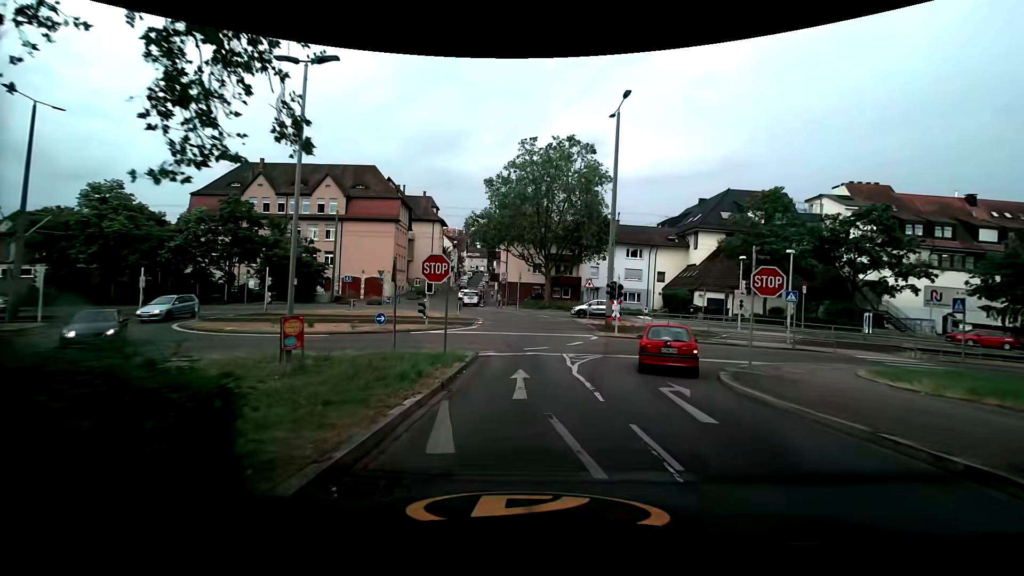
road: secondary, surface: asphalt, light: Day
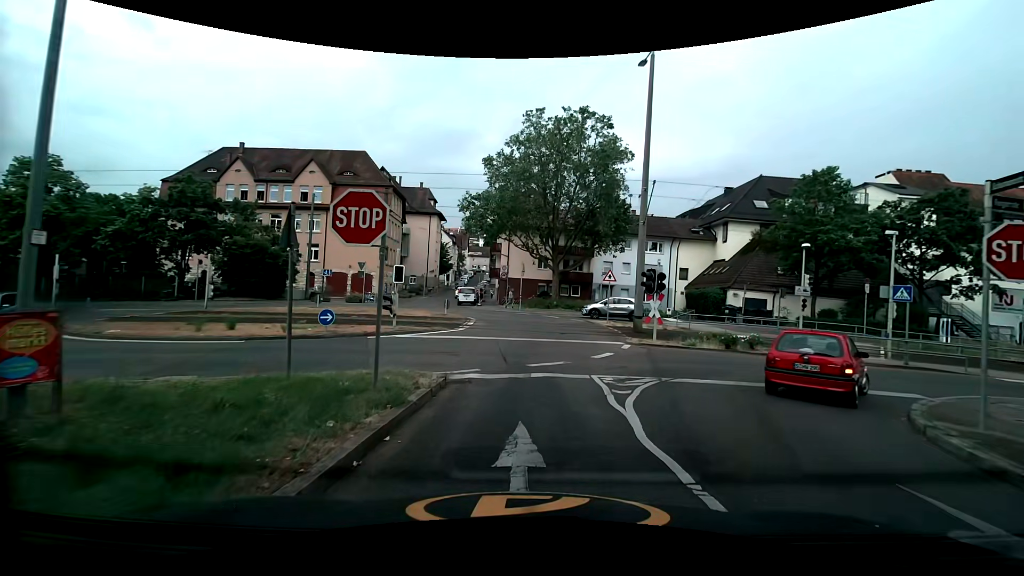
(0.0, +7.1) m; +1°
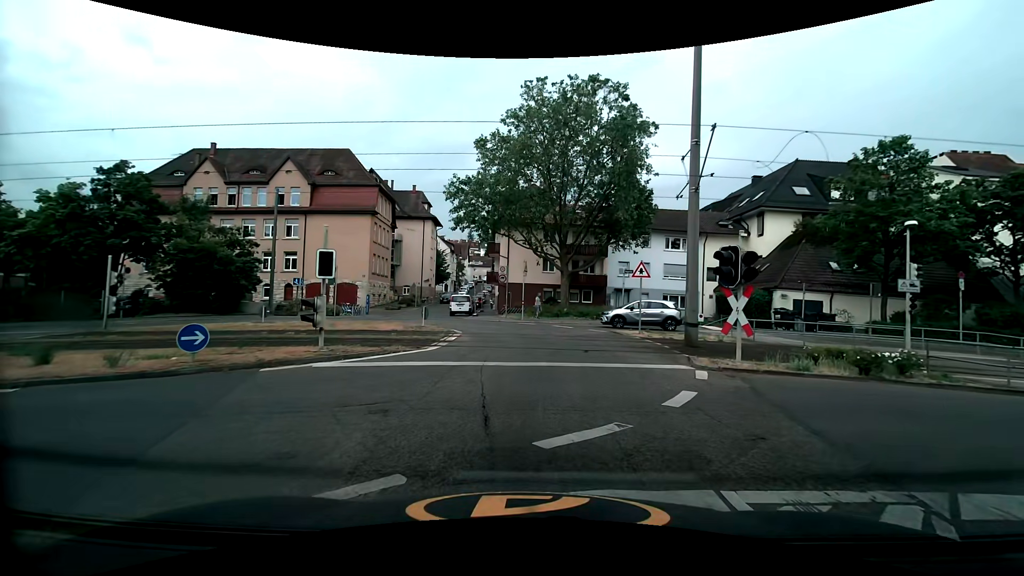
(-0.1, +7.0) m; 0°
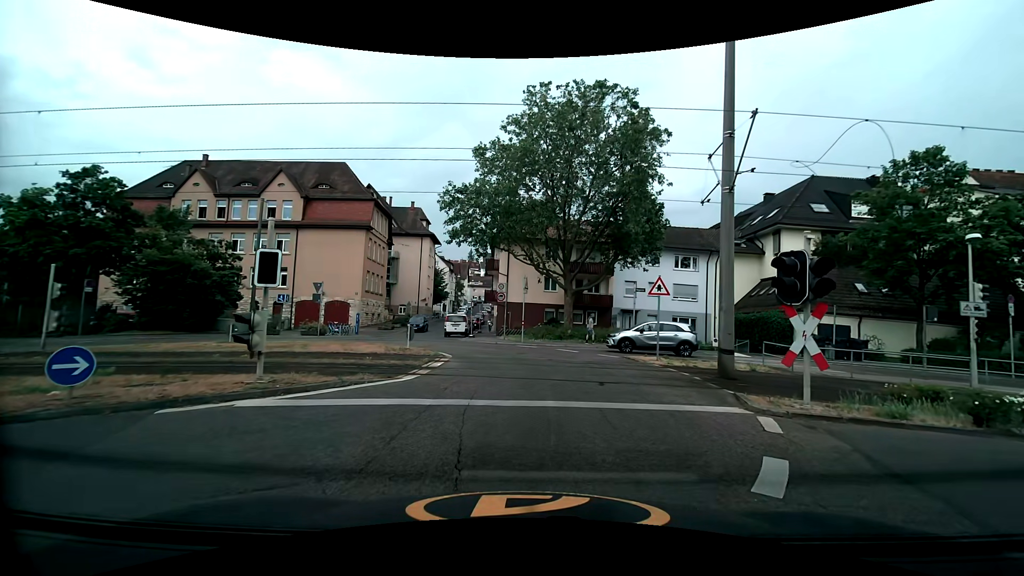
(0.0, +2.9) m; -2°
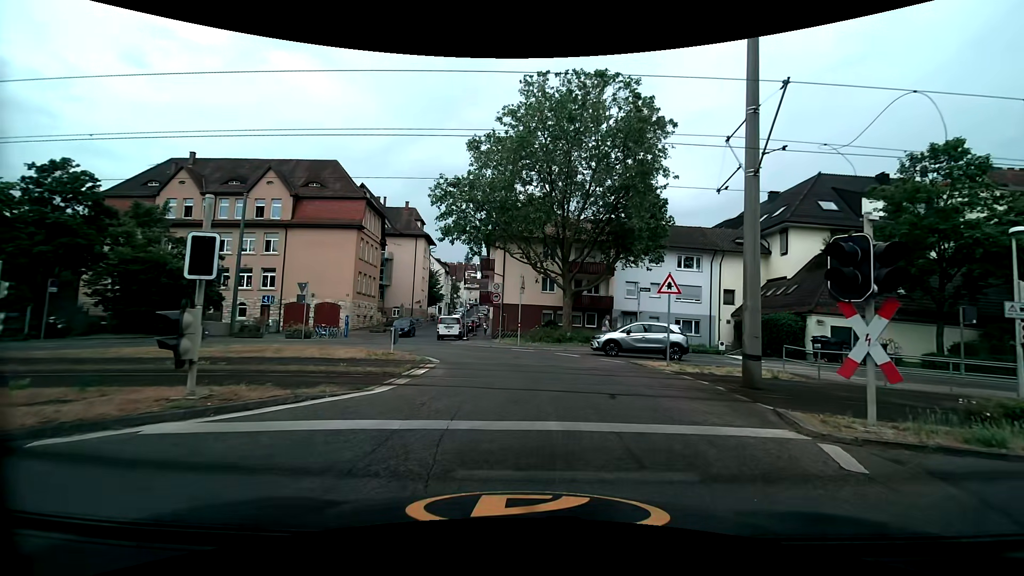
(0.0, +2.0) m; 0°
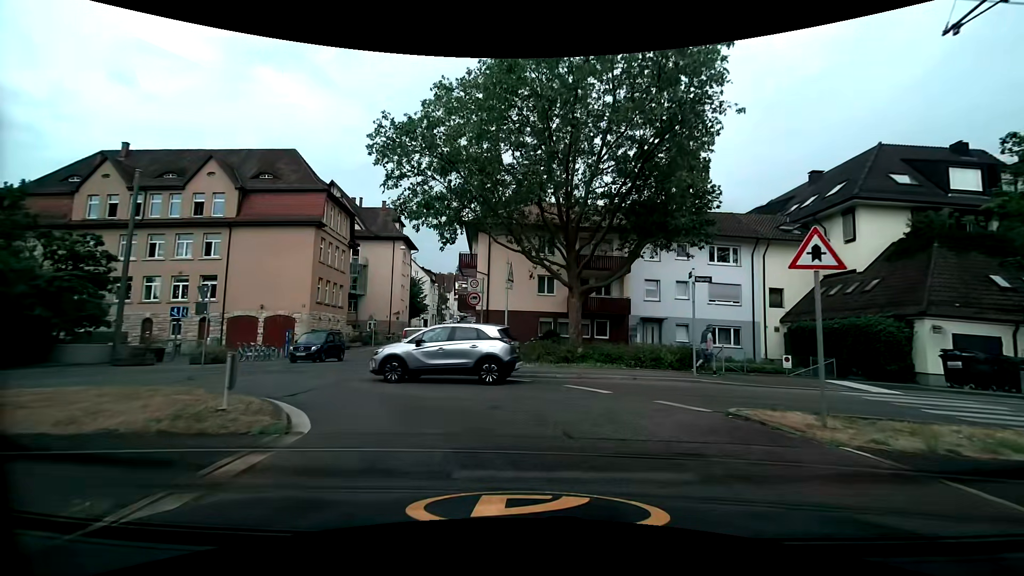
(+0.2, +9.5) m; +1°
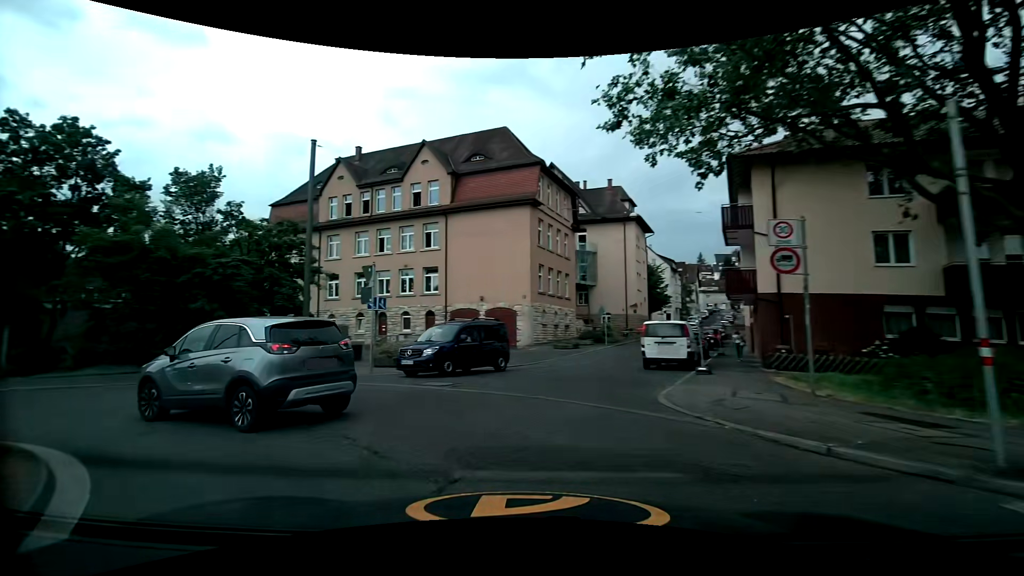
(-1.5, +9.9) m; -26°
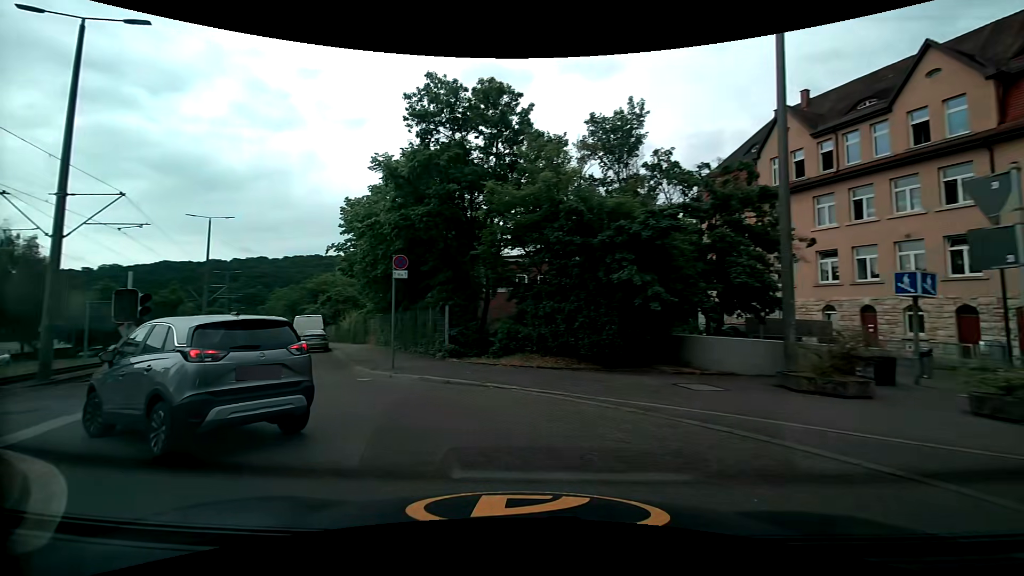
(-3.6, +8.2) m; -47°
(-3, +9) (-8, +18) (-13, +26) (-18, +35) (-23, +44) (-27, +53) (-32, +62) (-37, +71) (-42, +79) (-46, +88) m
